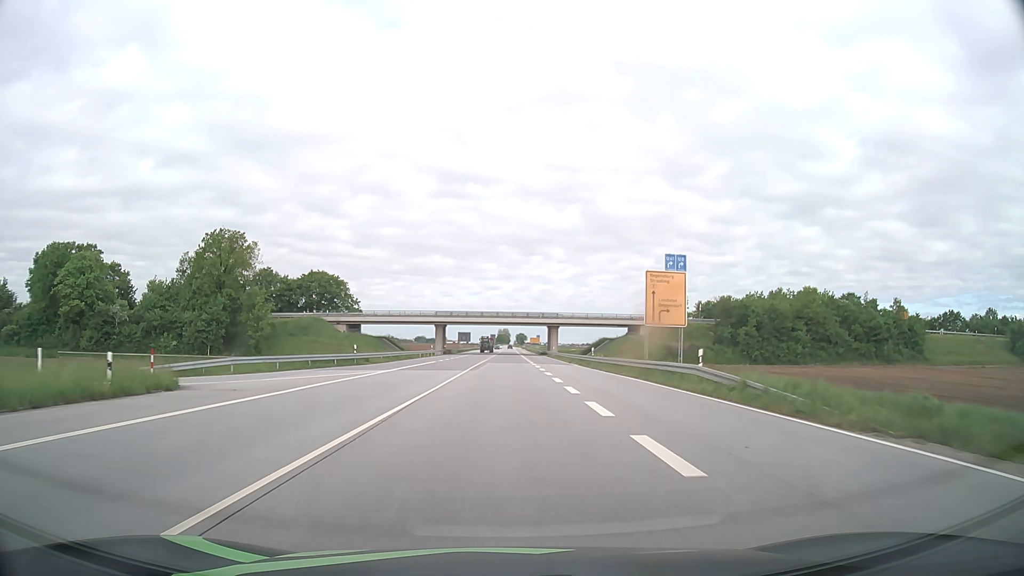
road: primary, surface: asphalt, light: Day
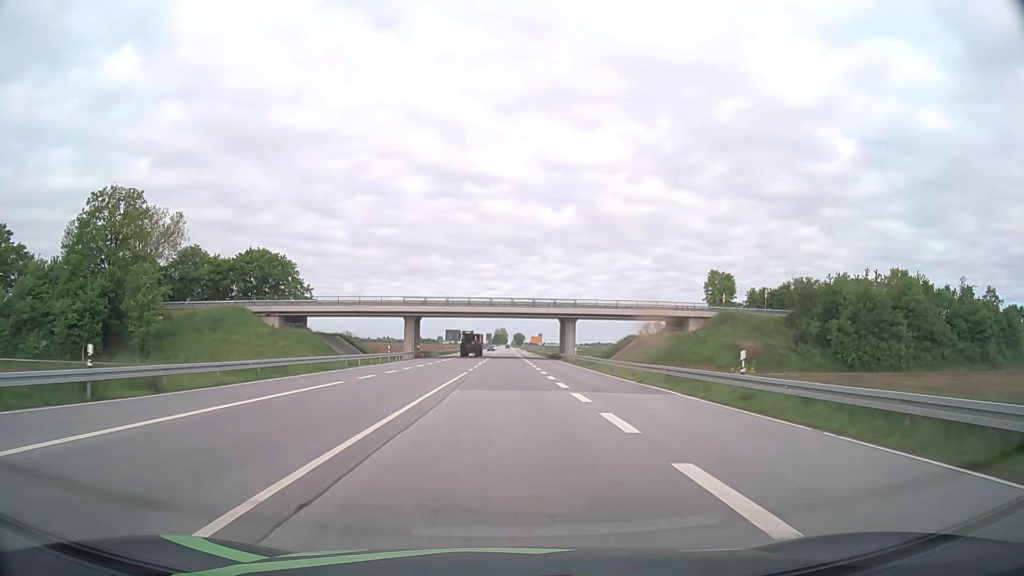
(+0.1, +32.4) m; 0°
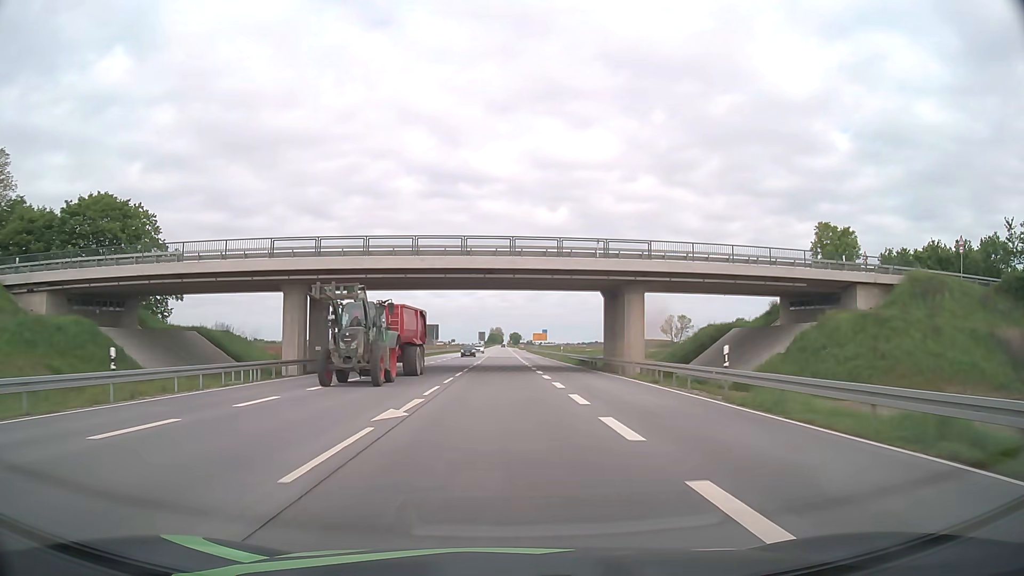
(+0.2, +43.4) m; 0°
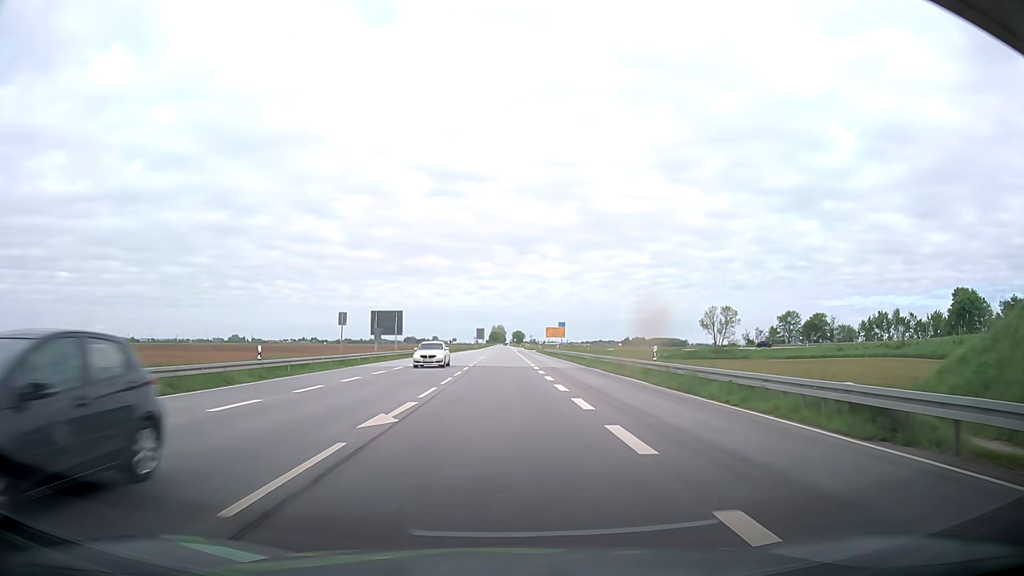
(-0.1, +43.5) m; 0°
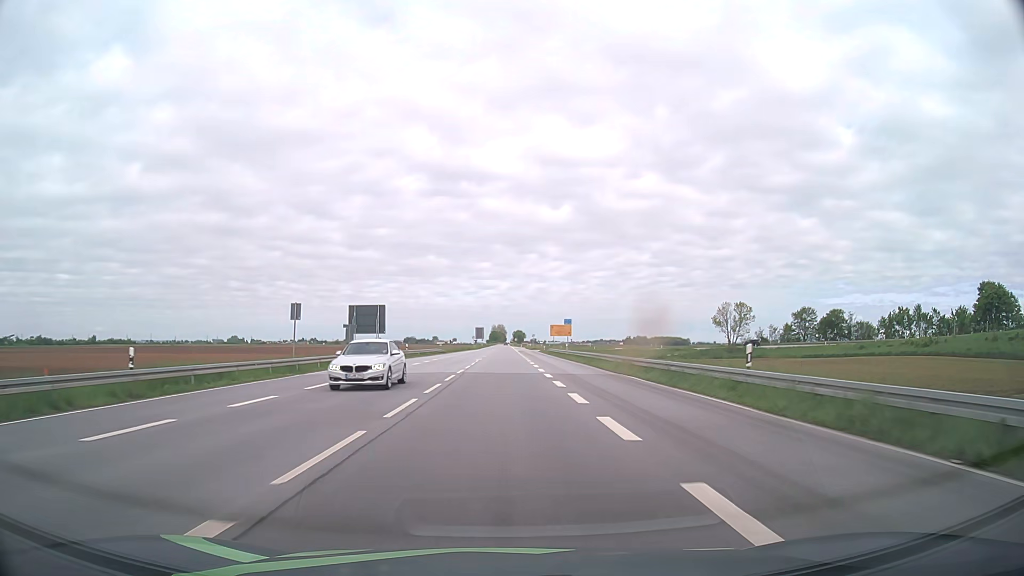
(+0.1, +10.9) m; +1°
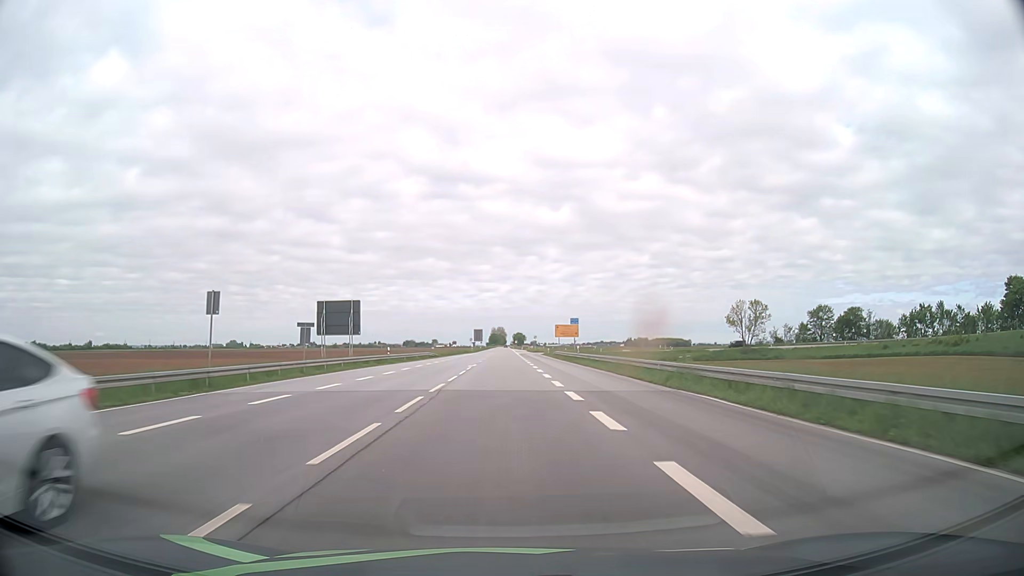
(0.0, +10.9) m; 0°
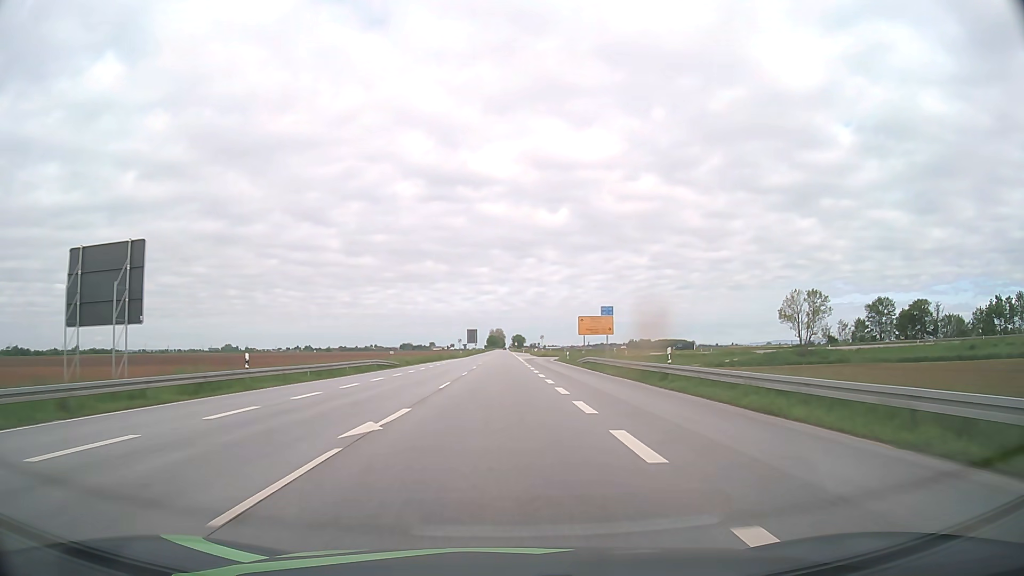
(+0.1, +32.8) m; 0°
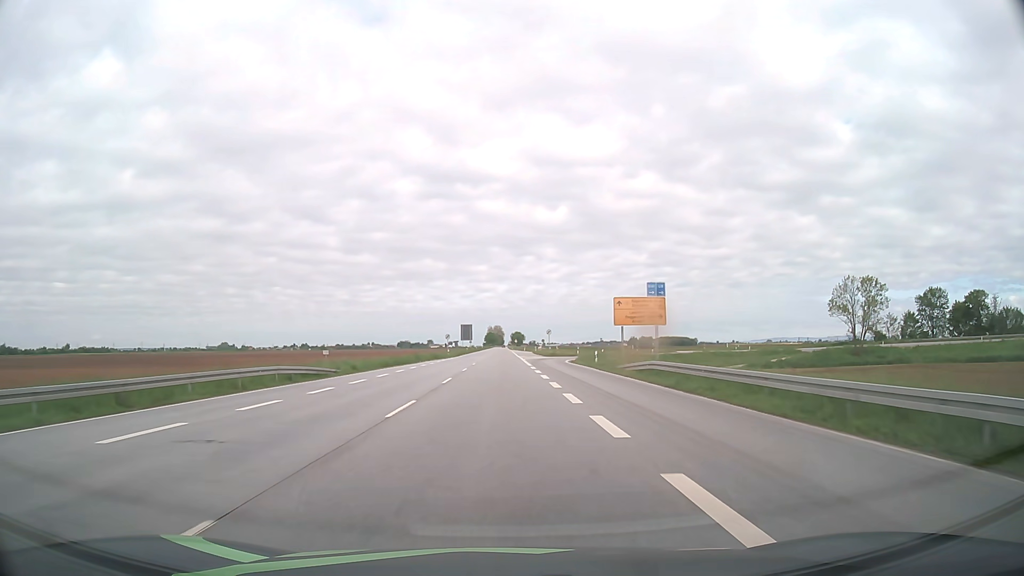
(0.0, +22.0) m; 0°
(0, +10) (0, +20) (0, +30) (0, +40) (0, +50) (0, +60) (0, +70) (0, +80) (0, +90) (0, +100) m
